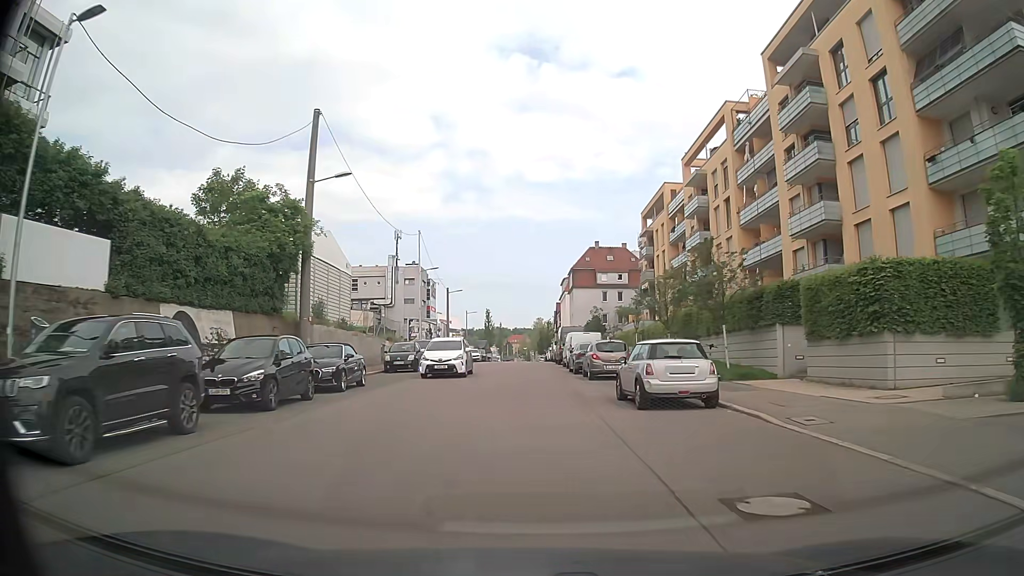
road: tertiary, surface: asphalt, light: Day
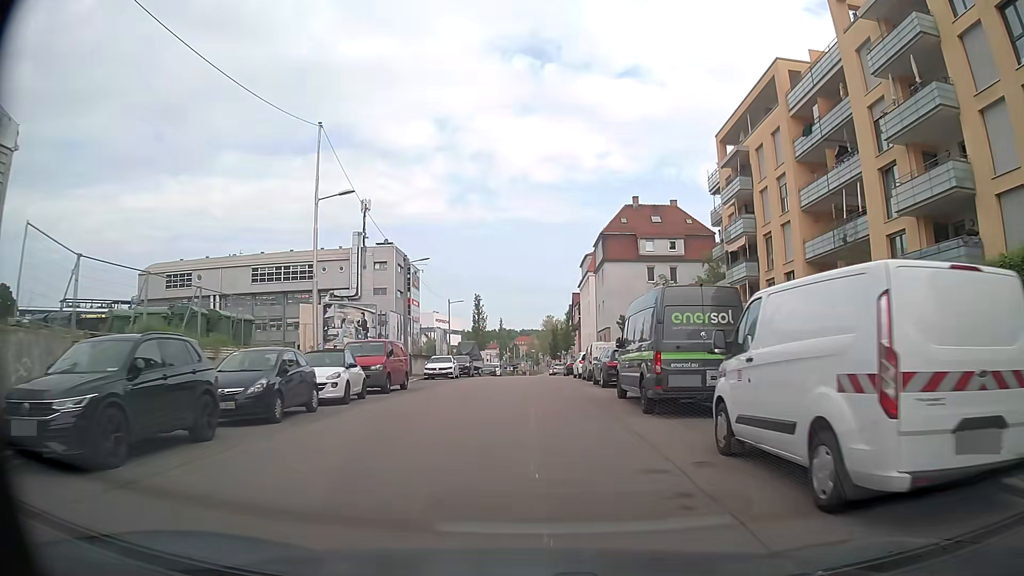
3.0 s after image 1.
(-0.5, +31.5) m; -1°
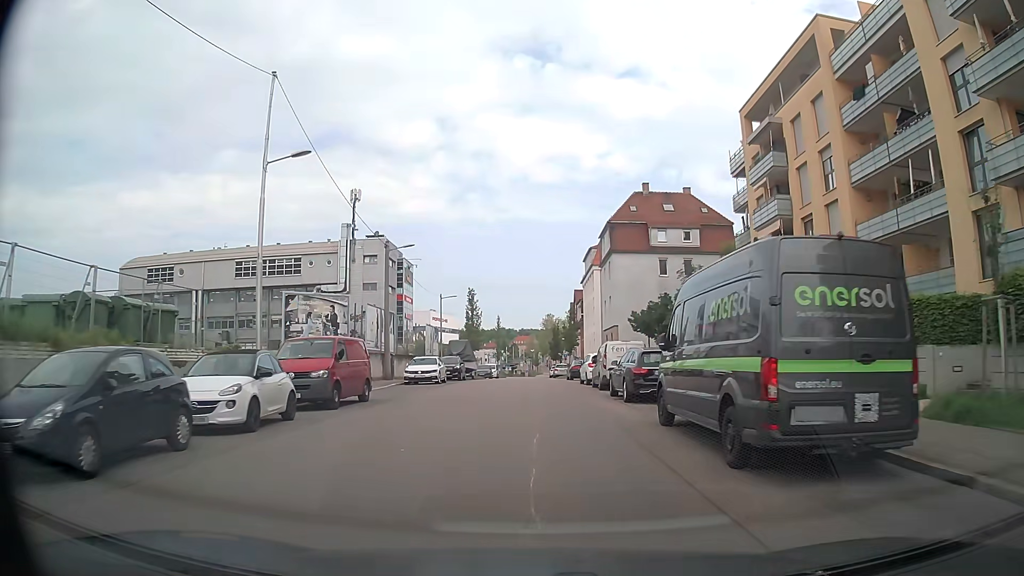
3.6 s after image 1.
(0.0, +6.2) m; 0°
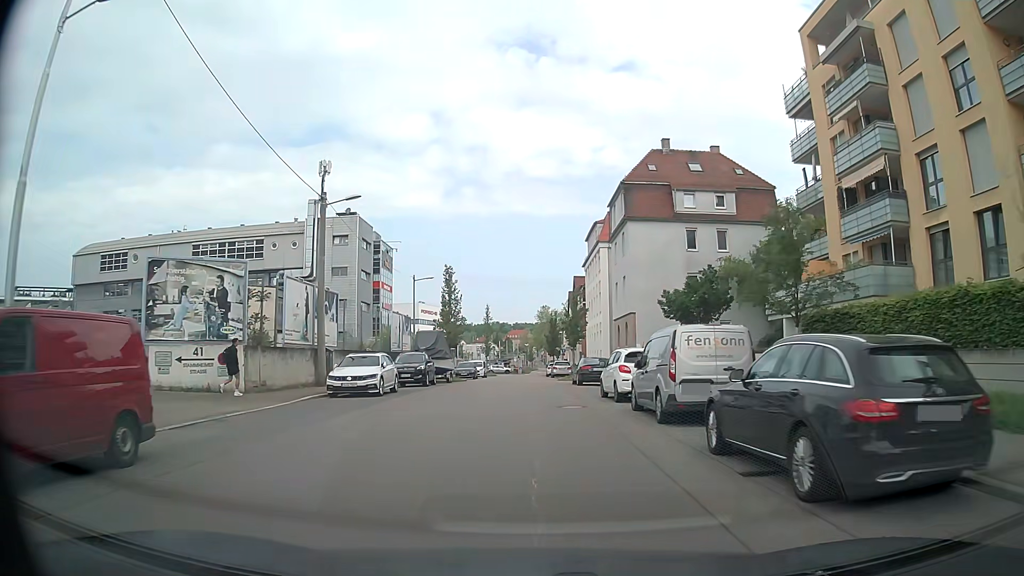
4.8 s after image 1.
(0.0, +12.4) m; 0°
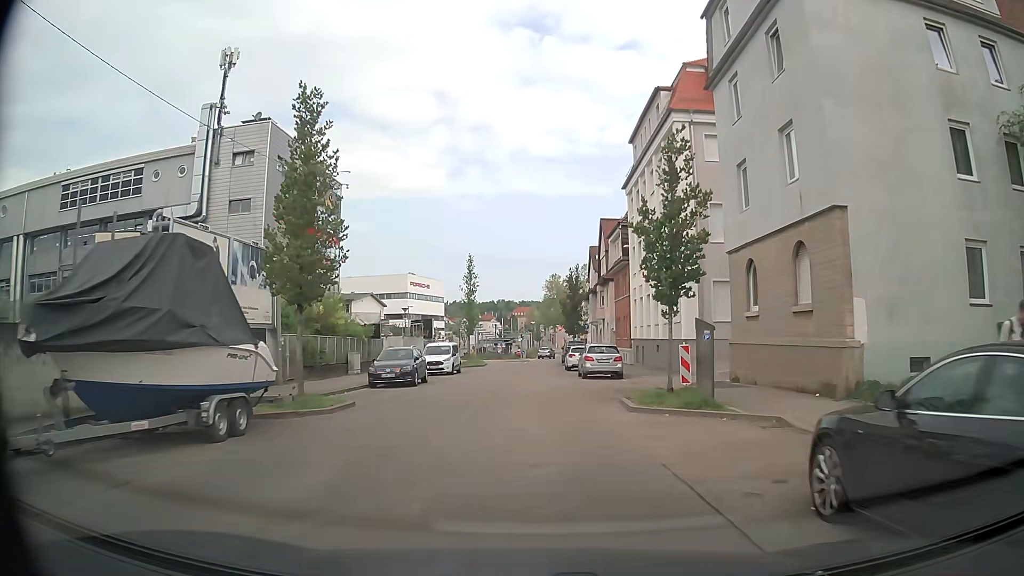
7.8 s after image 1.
(0.0, +30.4) m; -1°
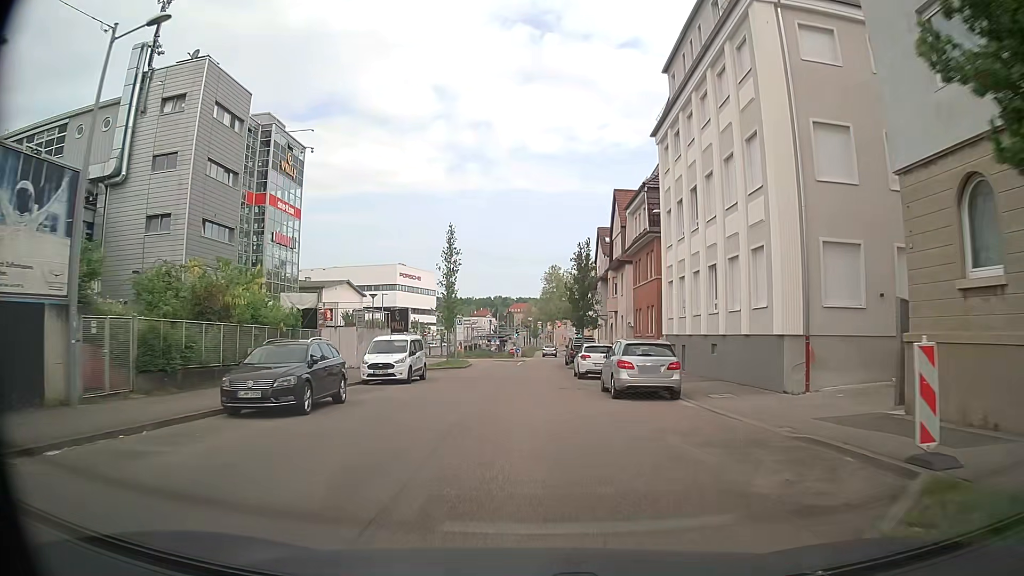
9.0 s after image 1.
(+0.1, +12.0) m; +1°
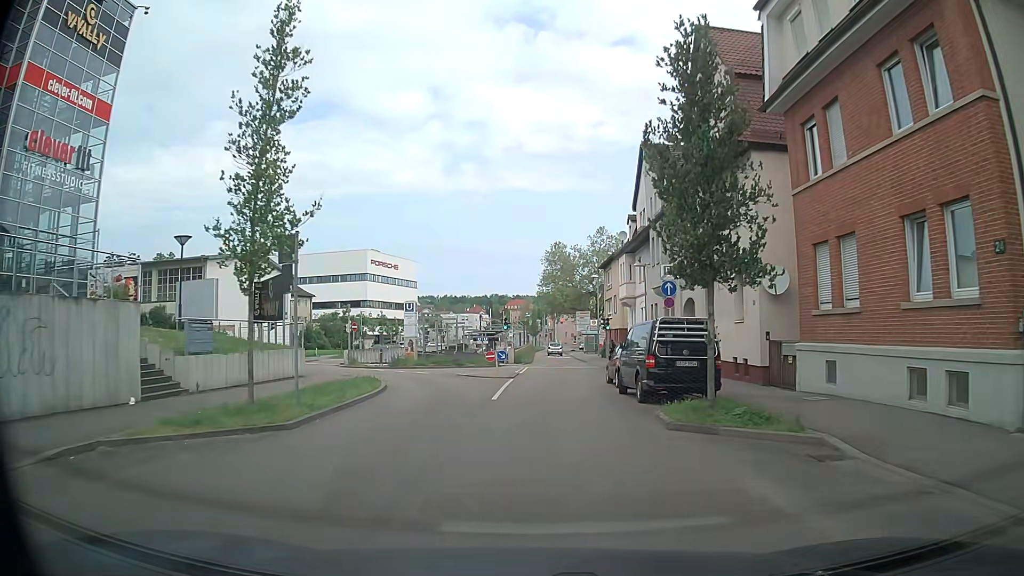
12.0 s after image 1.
(-0.2, +29.5) m; 0°
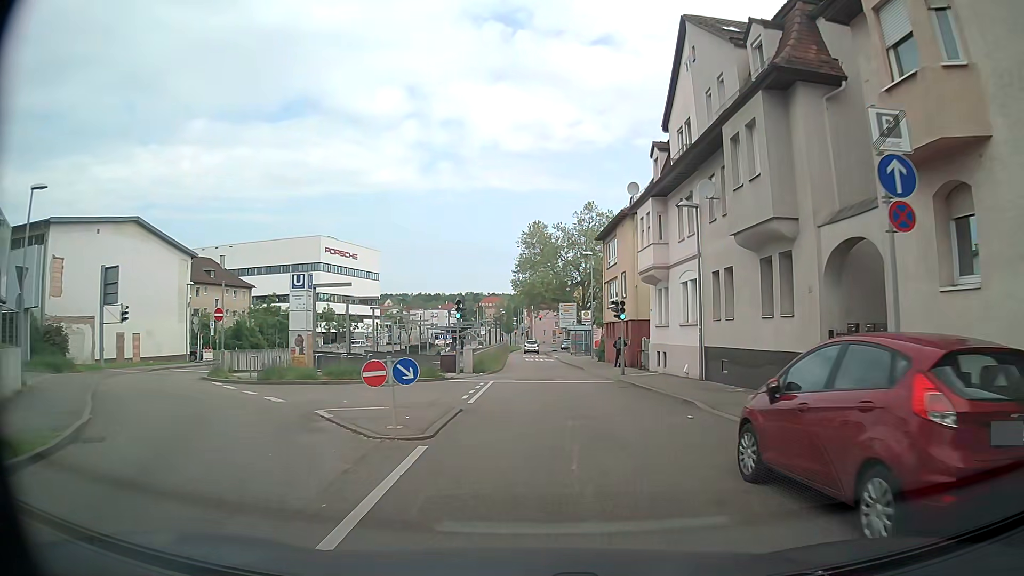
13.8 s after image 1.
(+0.2, +17.6) m; +2°
(0, +10) (0, +20) (0, +30) (0, +40) (0, +50) (0, +60) (0, +70) (0, +80) (+1, +90) (+2, +100) m
